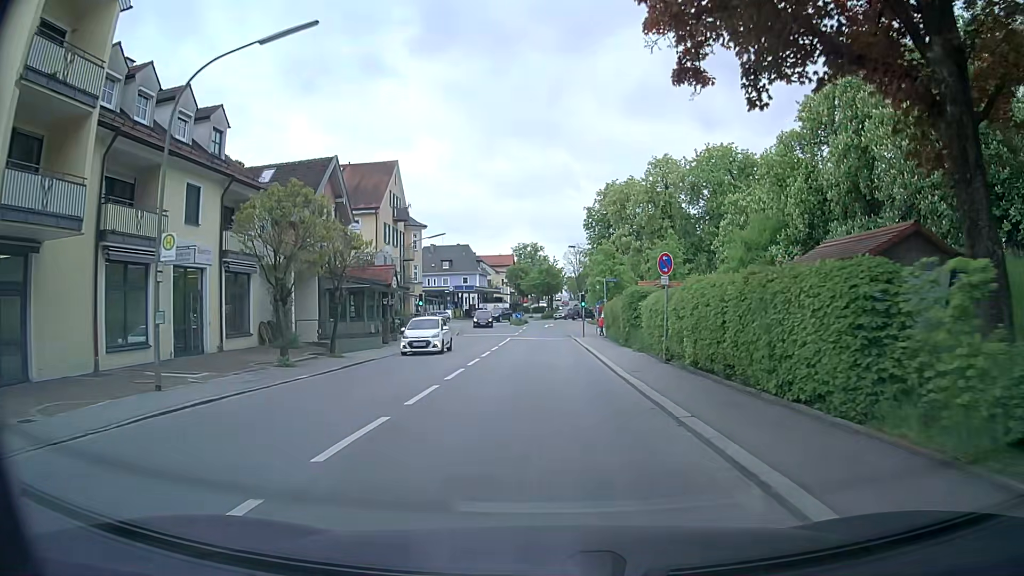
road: secondary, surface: asphalt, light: Day
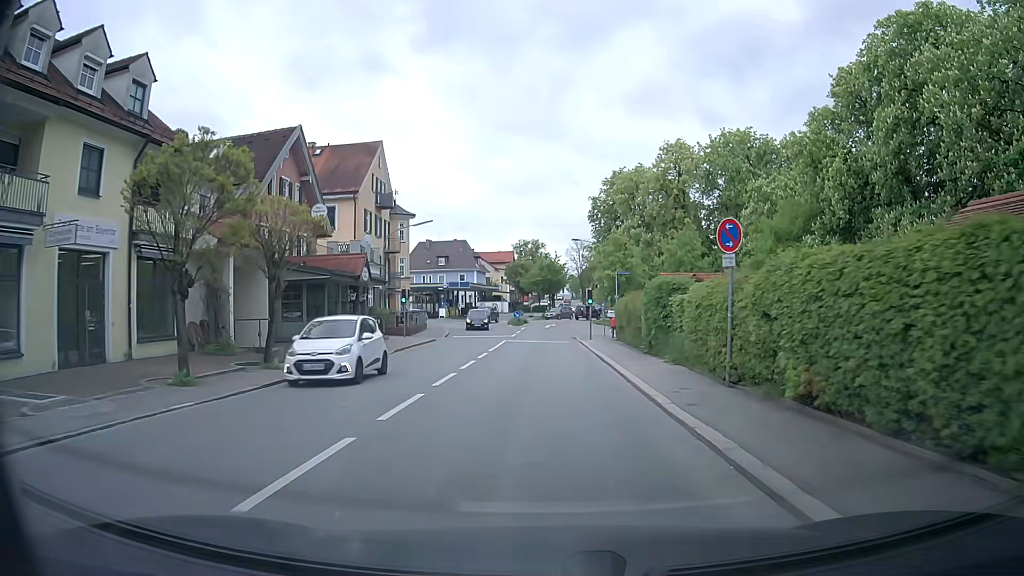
(0.0, +6.2) m; 0°
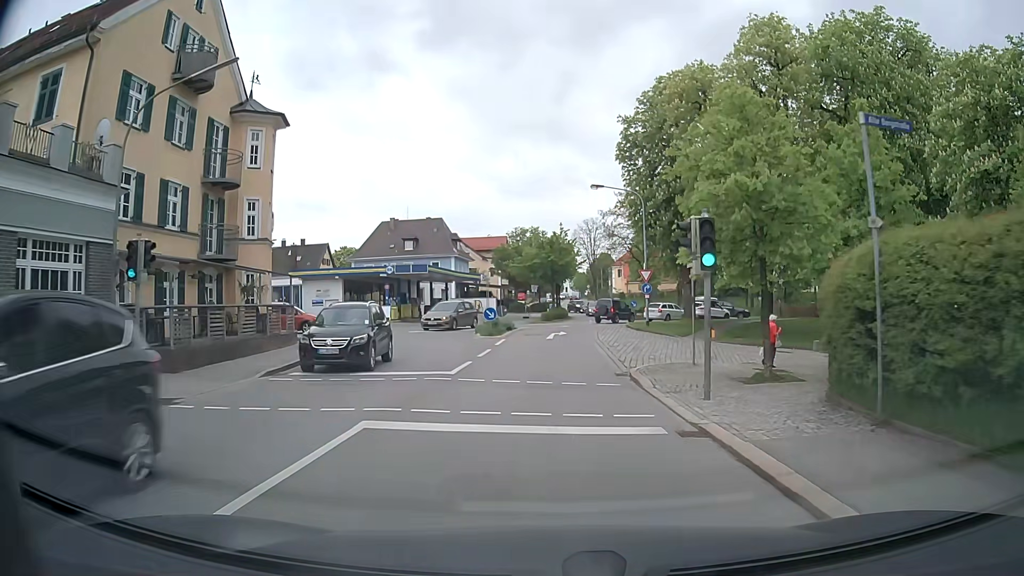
(-0.1, +28.8) m; 0°
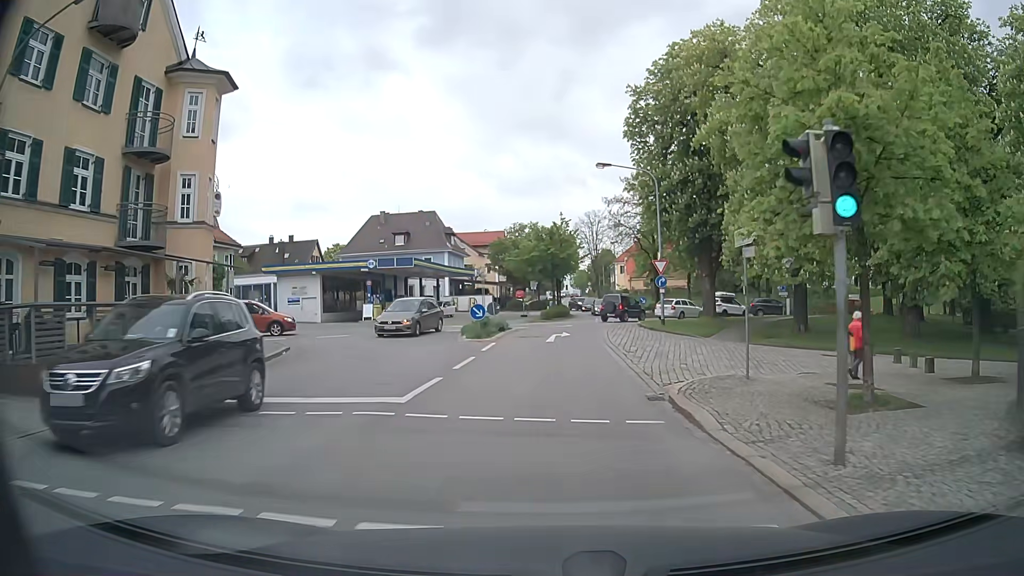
(0.0, +5.2) m; 0°
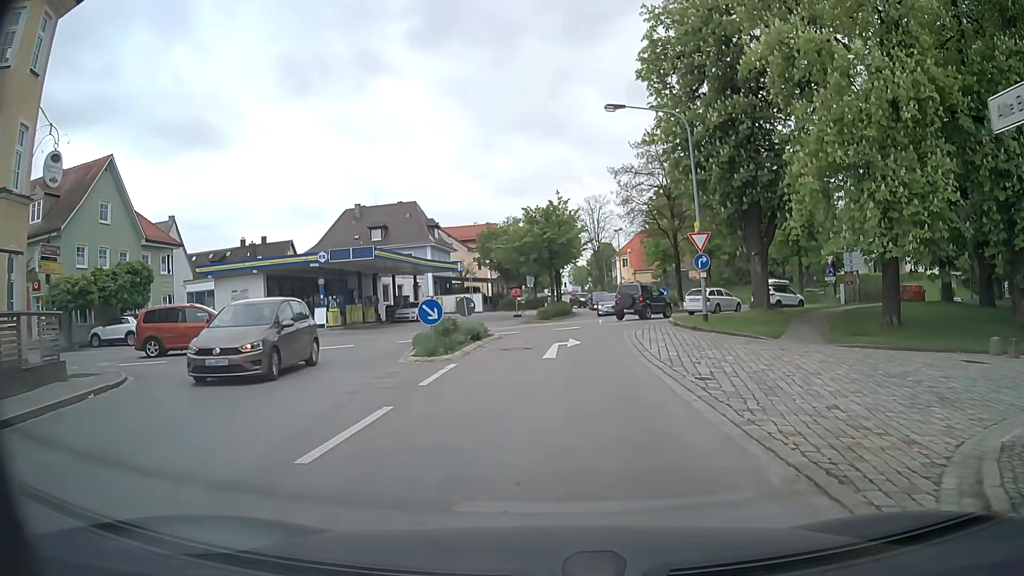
(0.0, +9.5) m; 0°
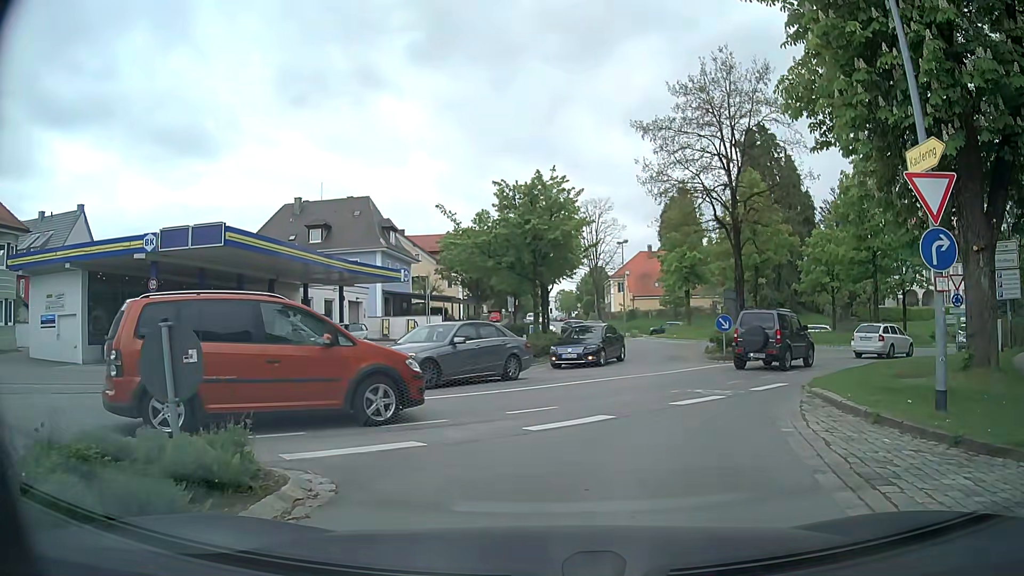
(+0.1, +15.8) m; +1°
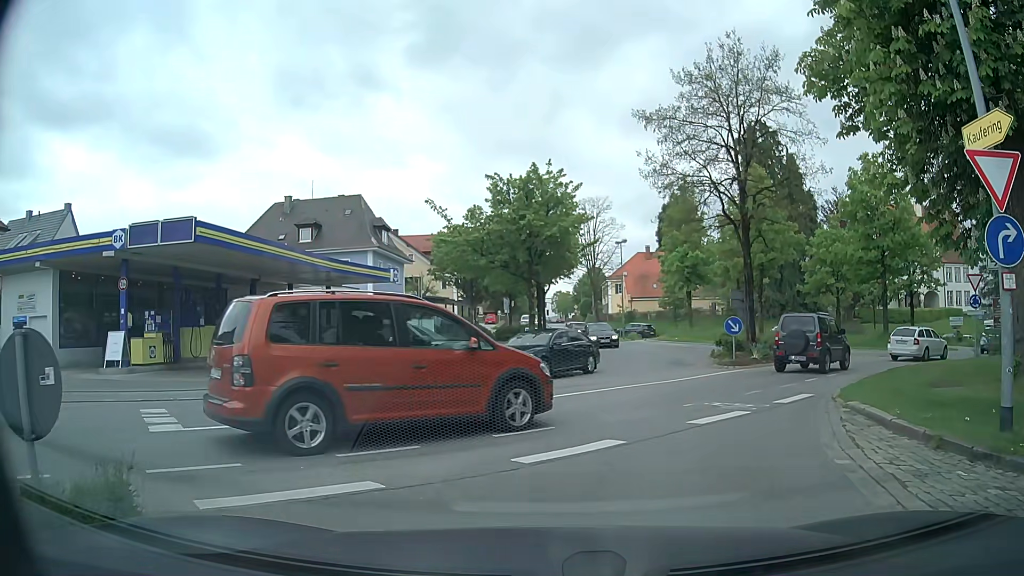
(0.0, +1.6) m; +1°
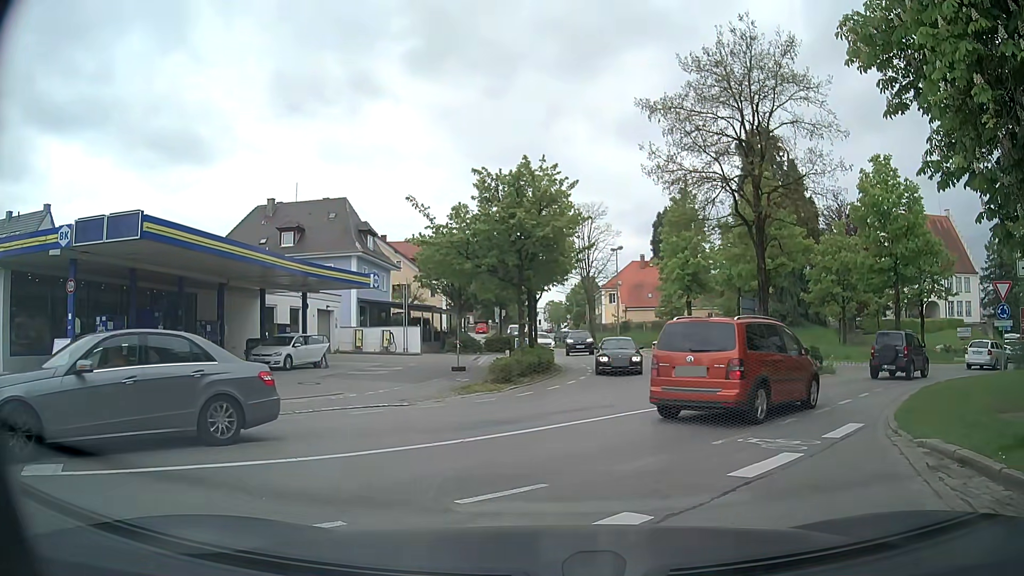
(-0.1, +2.5) m; +2°
